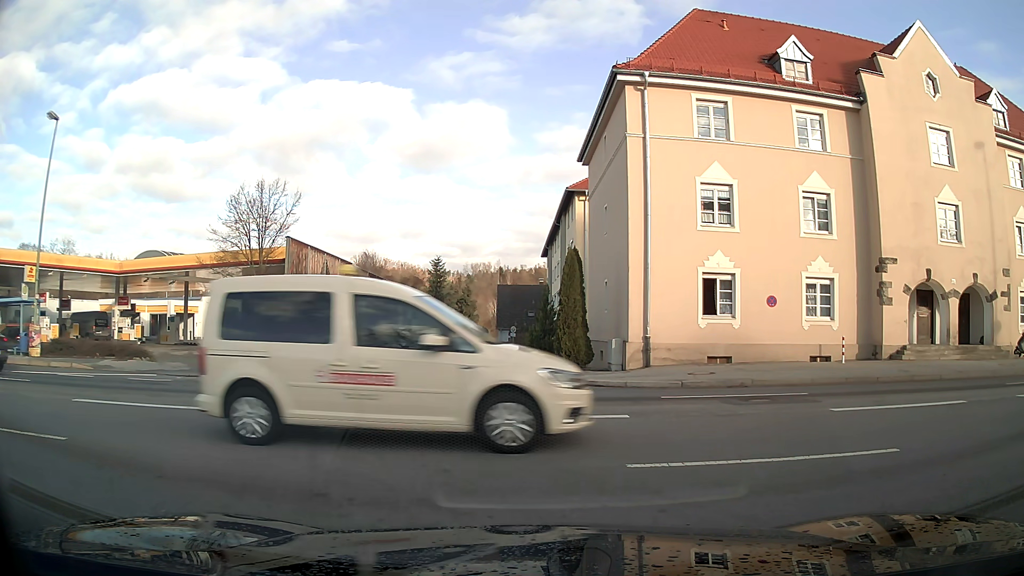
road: residential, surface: asphalt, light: Day
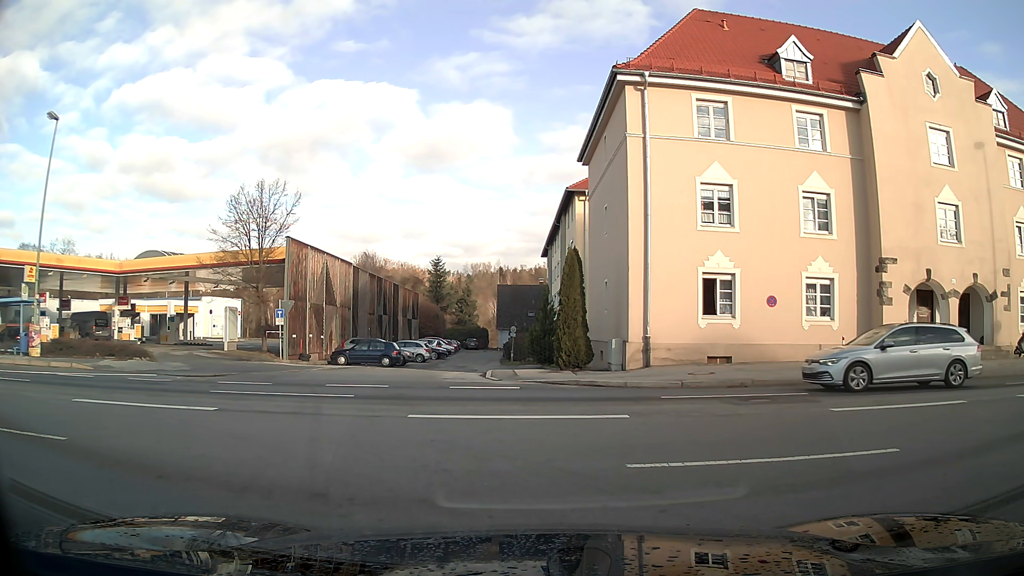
(0.0, 0.0) m; 0°
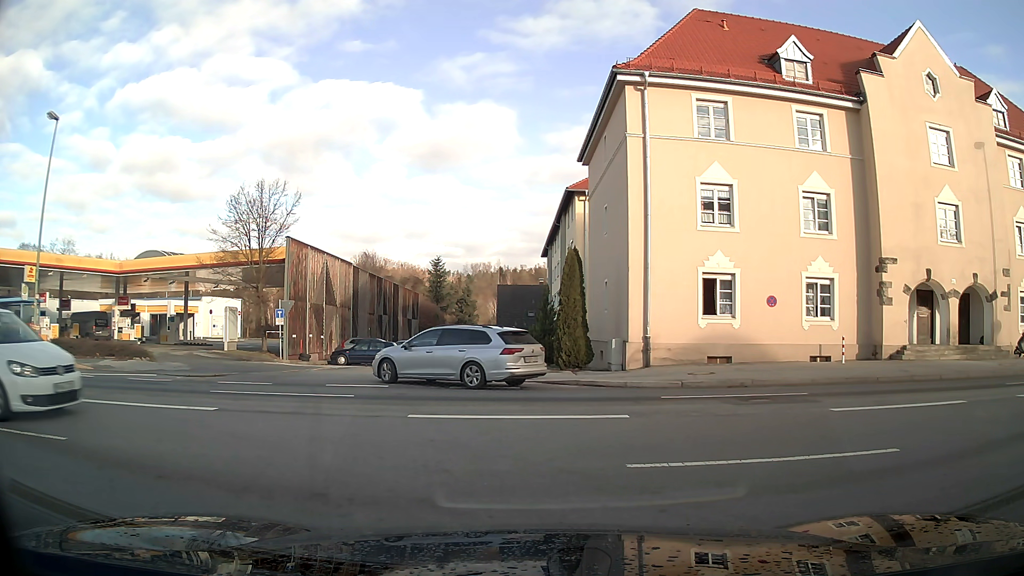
(0.0, 0.0) m; 0°
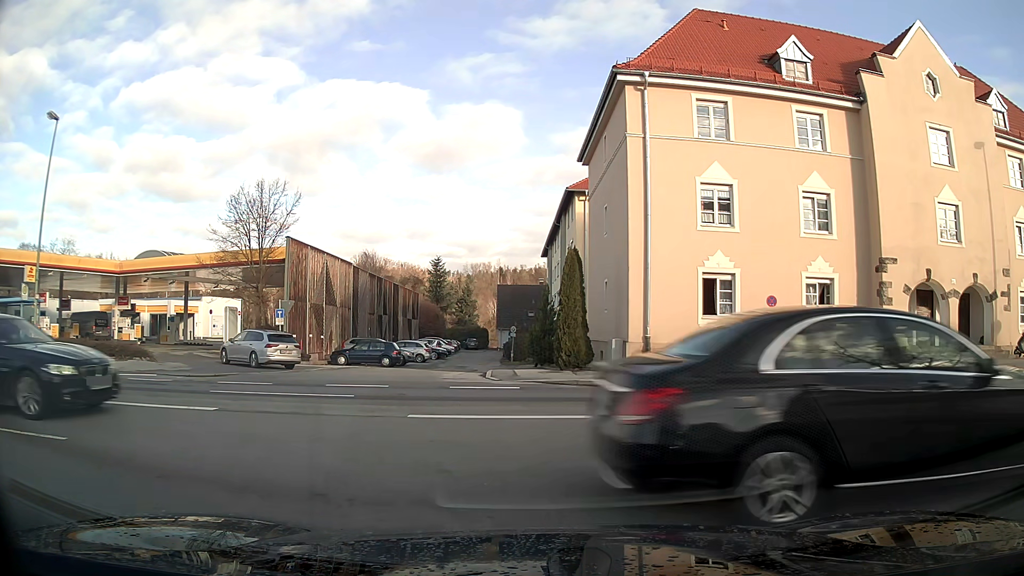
(0.0, 0.0) m; 0°
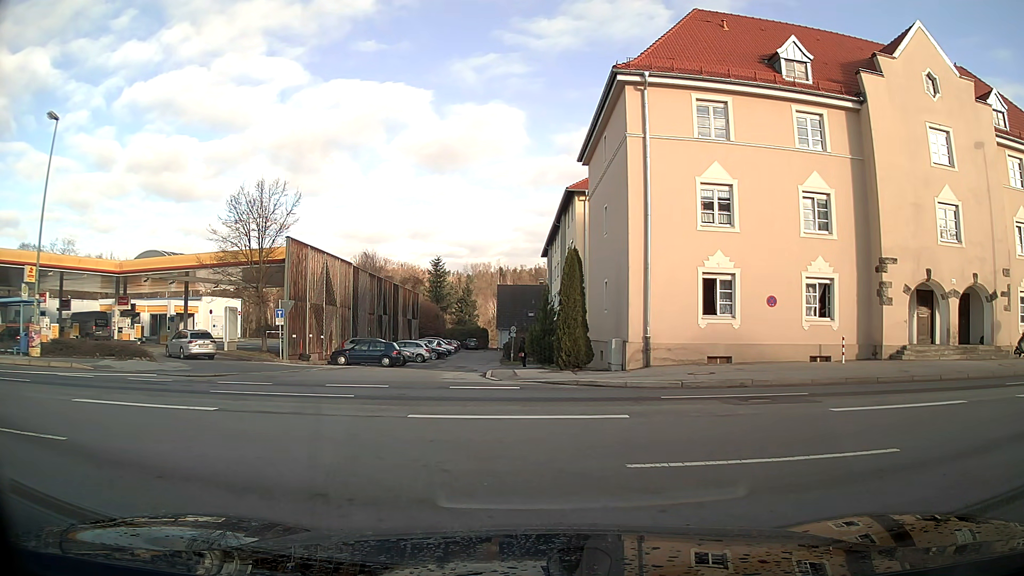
(0.0, 0.0) m; 0°
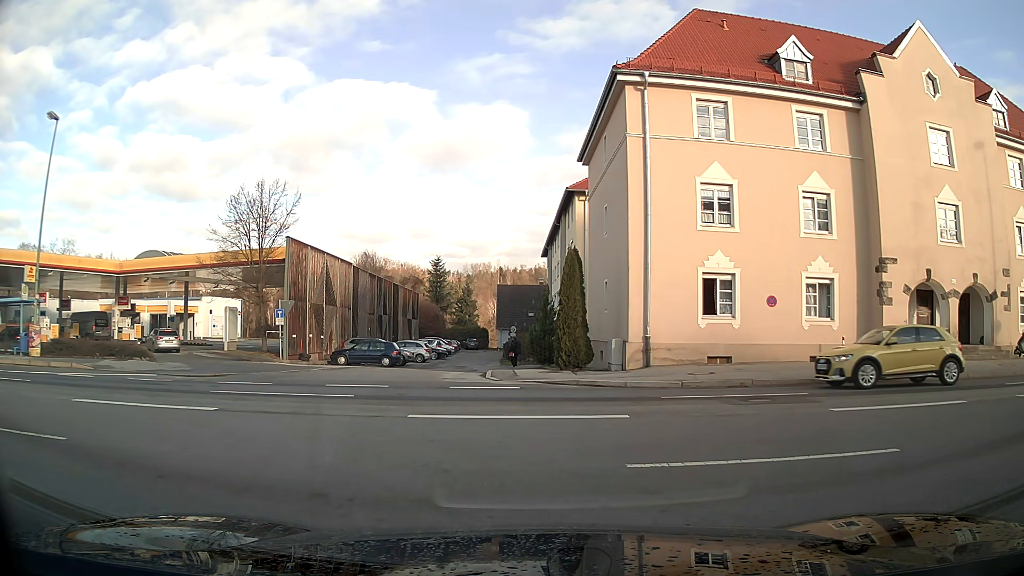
(0.0, 0.0) m; 0°
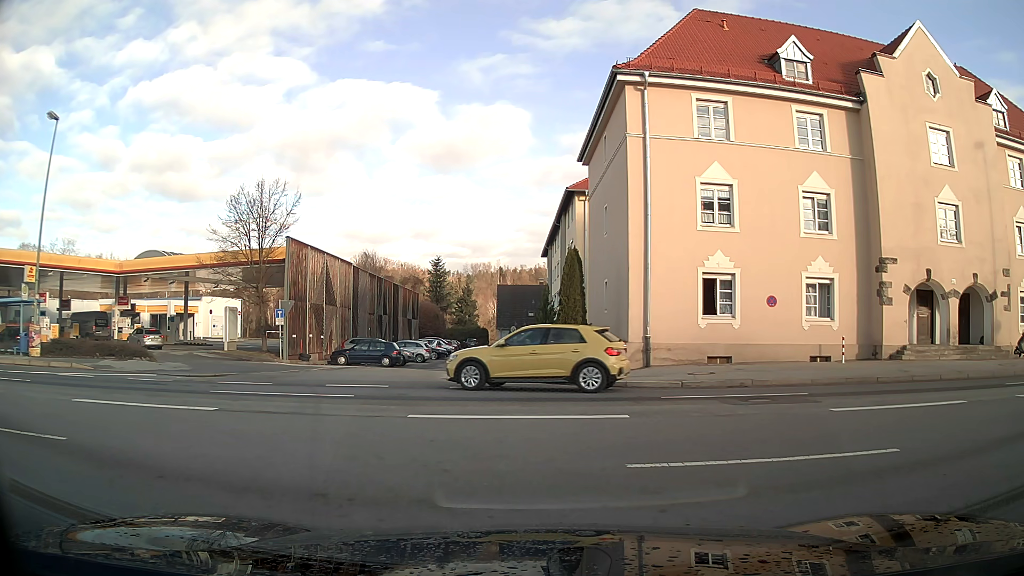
(0.0, 0.0) m; 0°
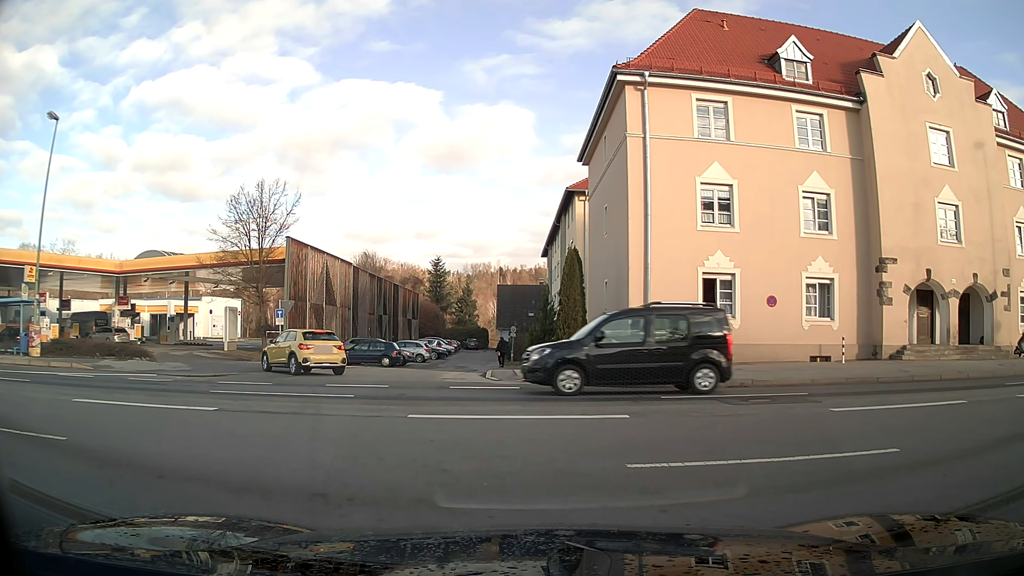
(0.0, 0.0) m; 0°
